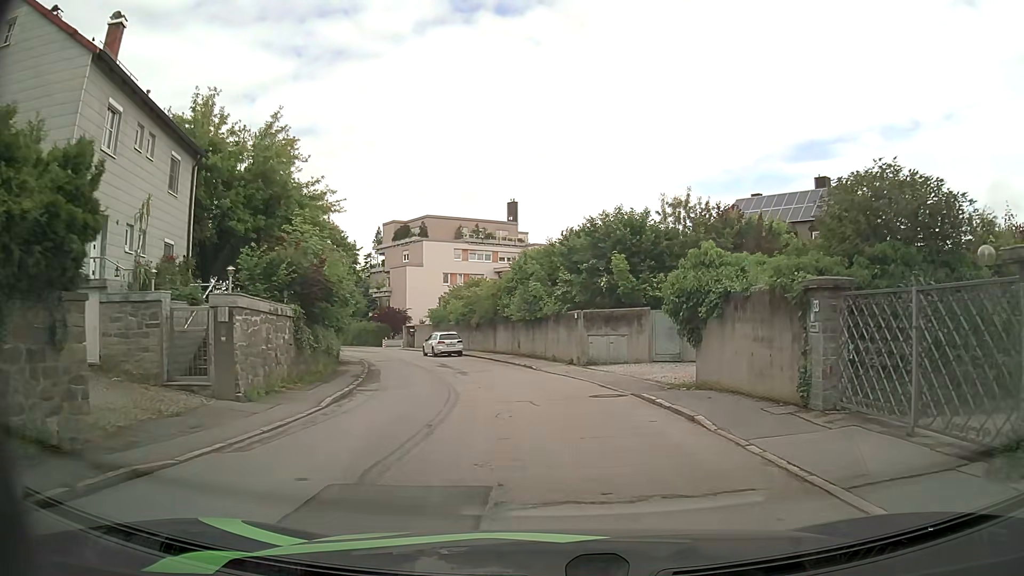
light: Day
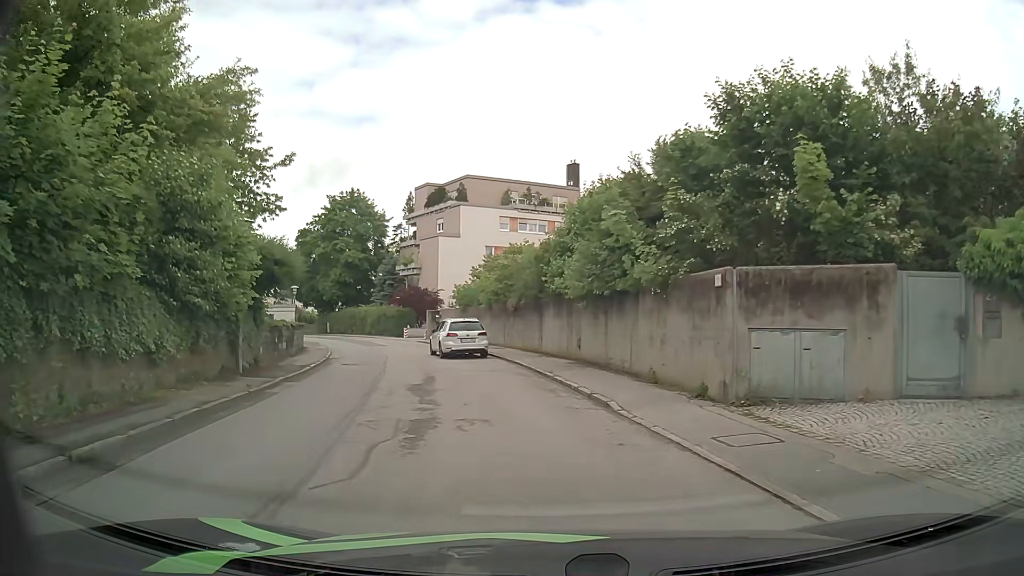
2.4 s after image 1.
(-0.6, +15.2) m; -6°
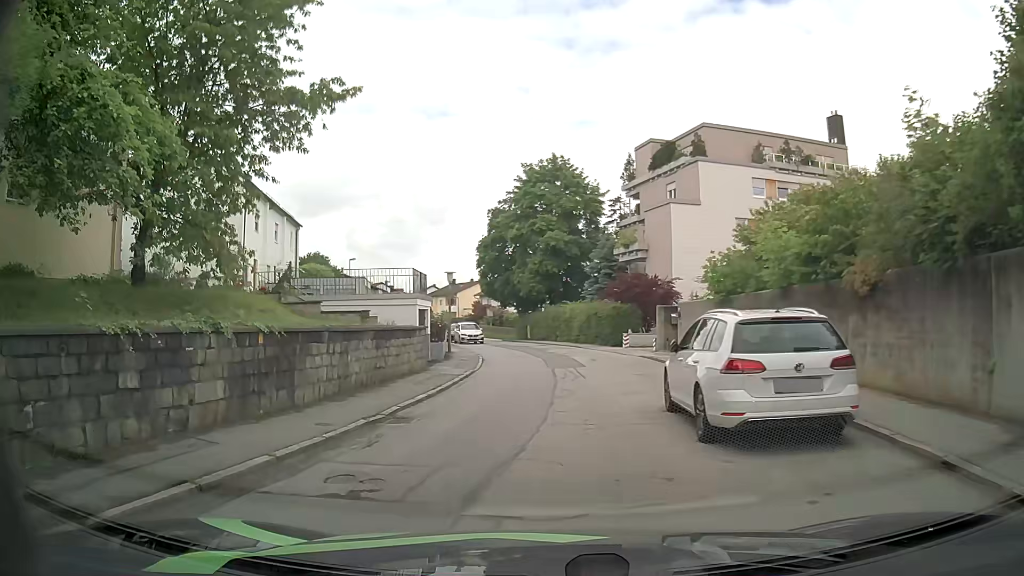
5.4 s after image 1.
(-2.3, +17.1) m; -19°
